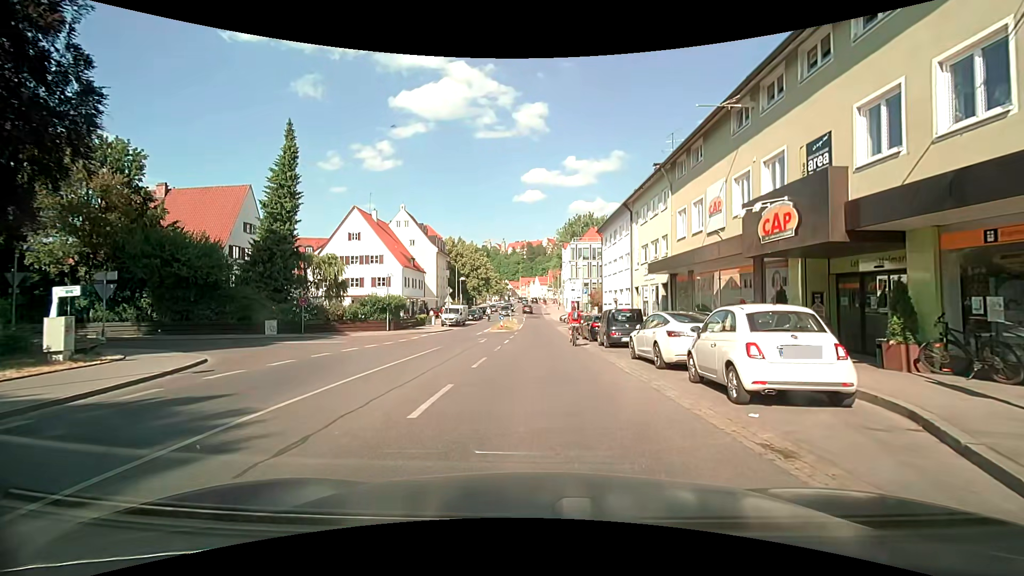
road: secondary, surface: asphalt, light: Day
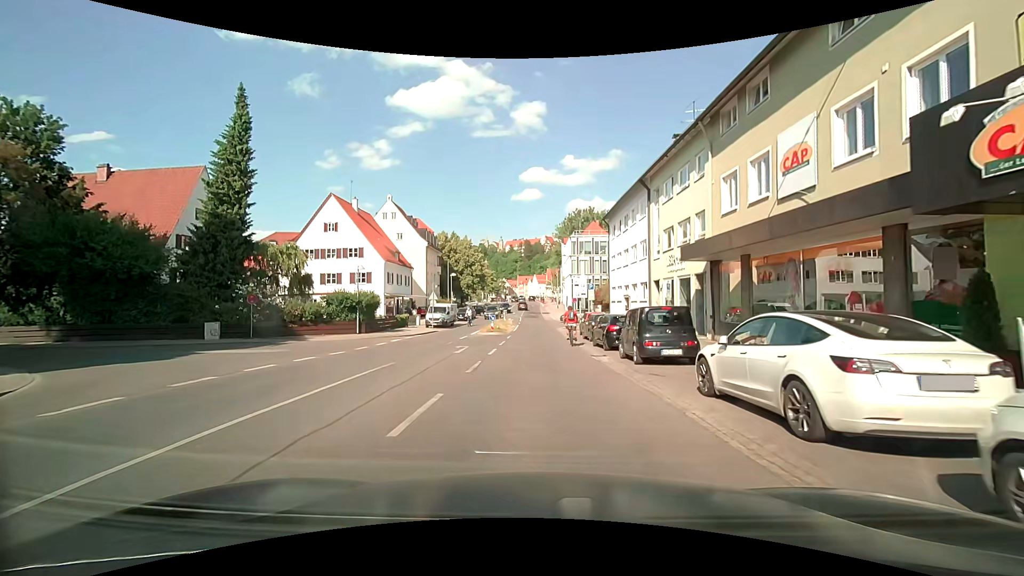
(0.0, +6.9) m; 0°
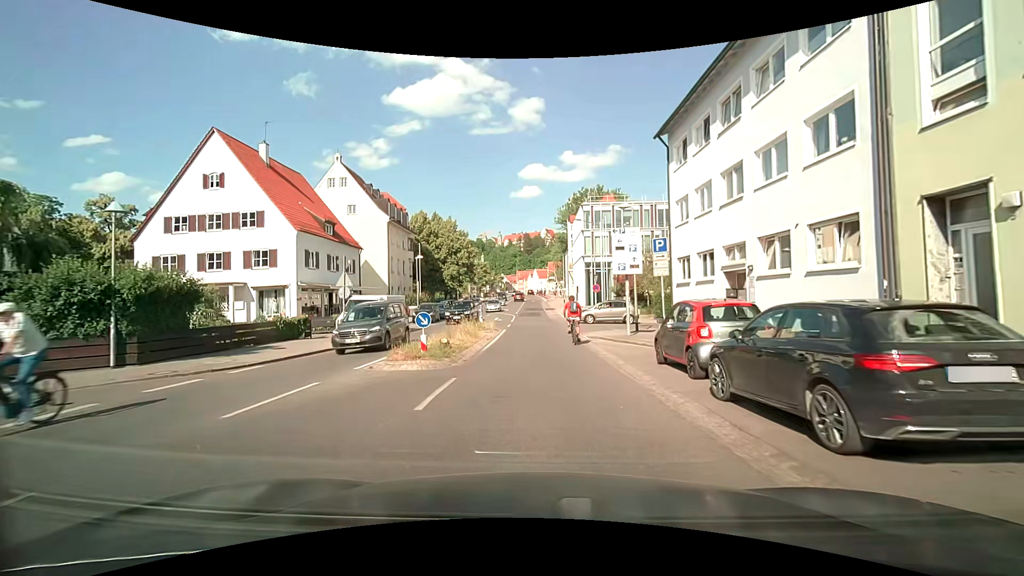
(-0.1, +21.5) m; -1°
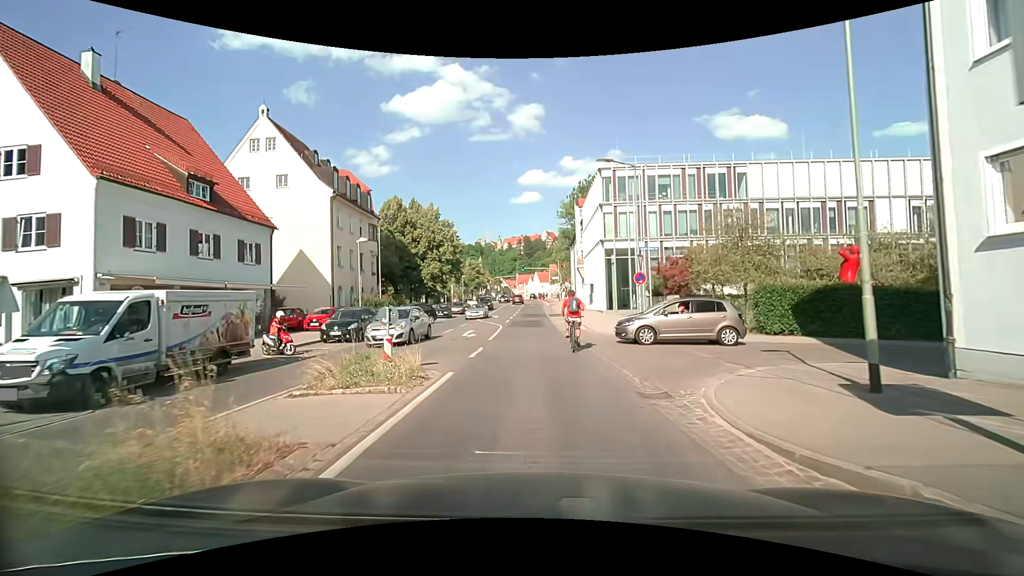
(+0.2, +17.0) m; 0°
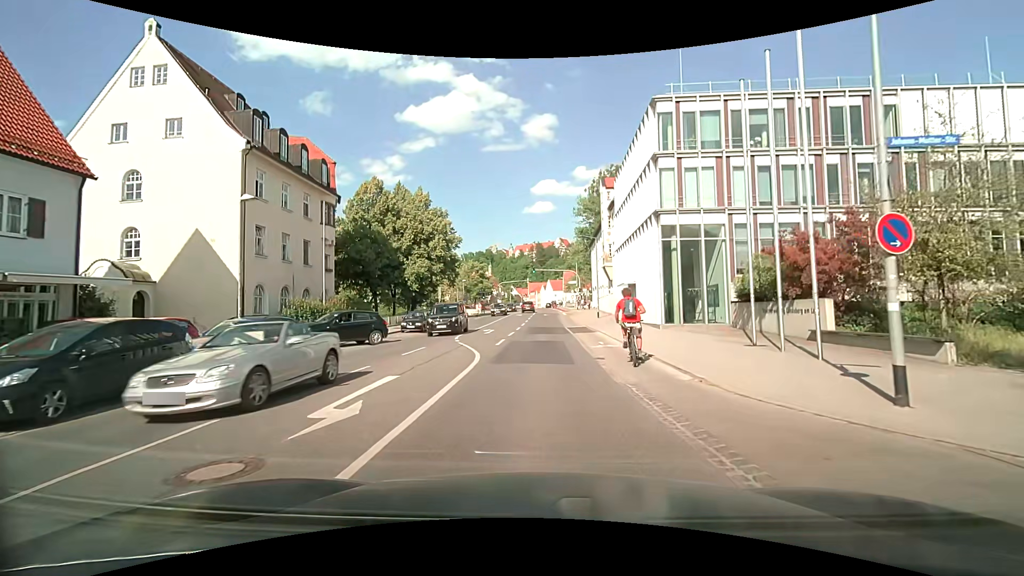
(0.0, +15.5) m; -1°
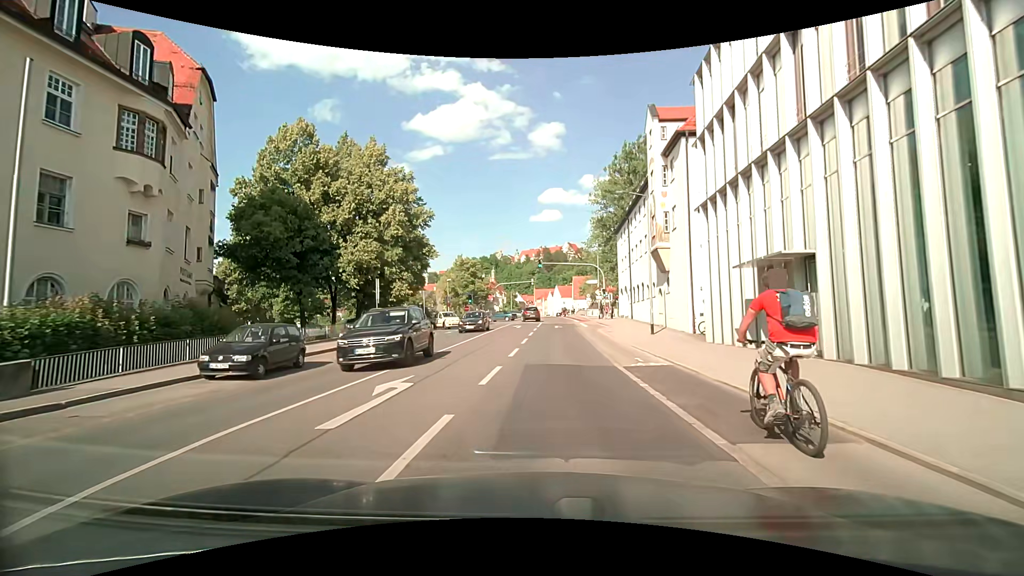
(+0.1, +21.0) m; 0°
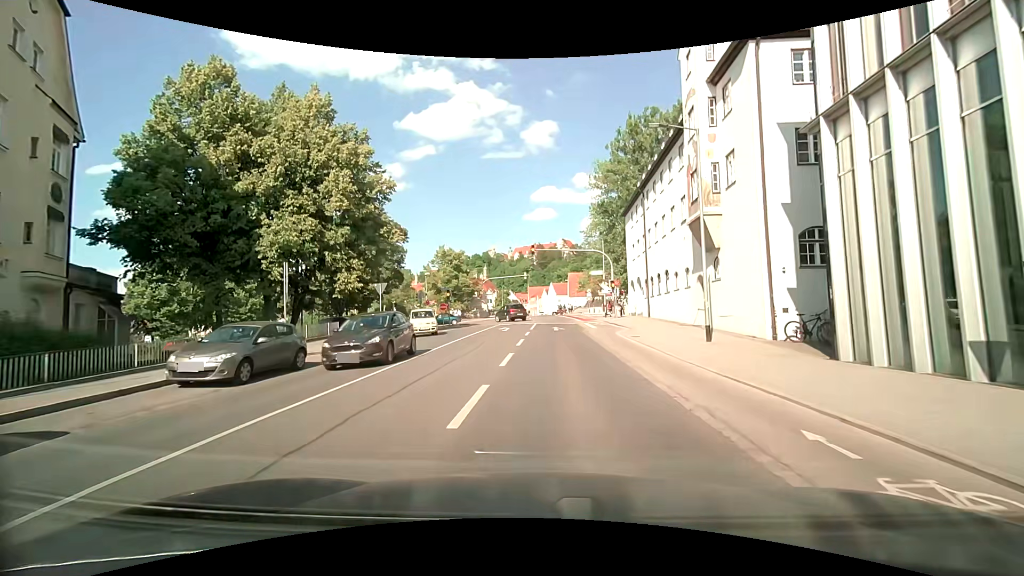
(0.0, +10.0) m; +1°
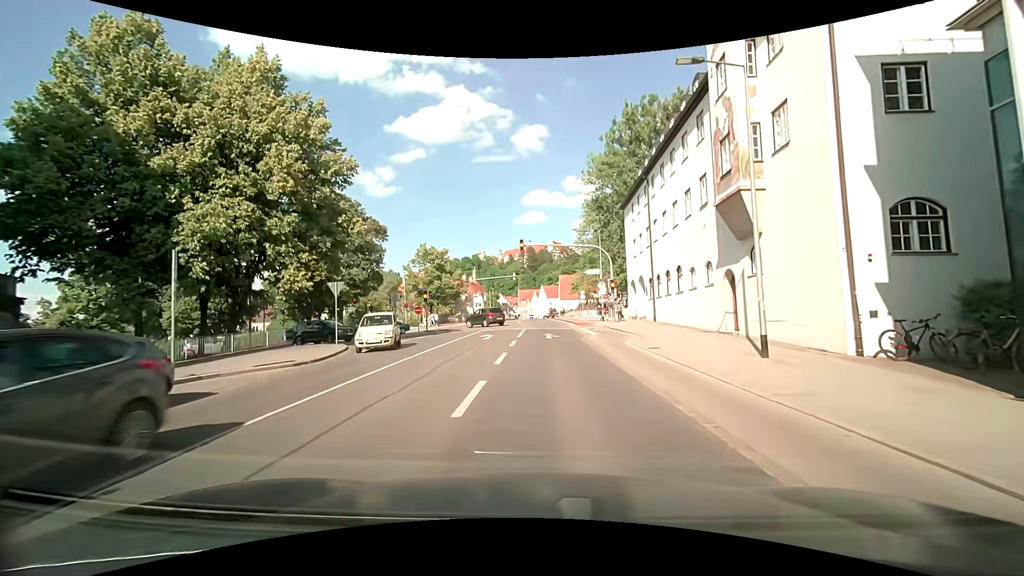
(+0.1, +5.3) m; +1°
(0, +10) (0, +20) (0, +30) (0, +40) (0, +50) (-1, +60) (-1, +70) (-1, +80) (-1, +90) (0, +100) m
